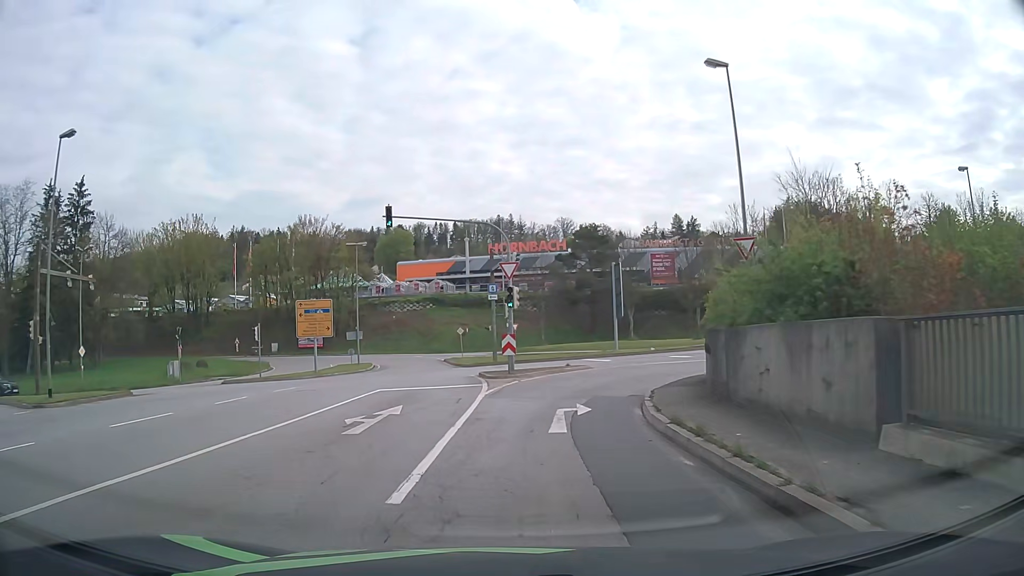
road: primary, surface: asphalt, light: Day
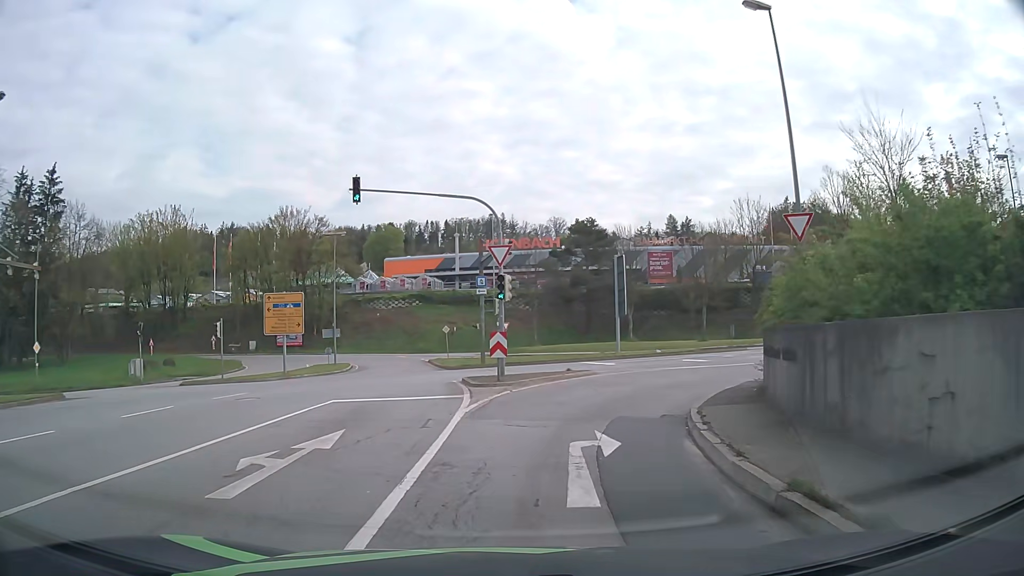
(0.0, +4.7) m; +1°
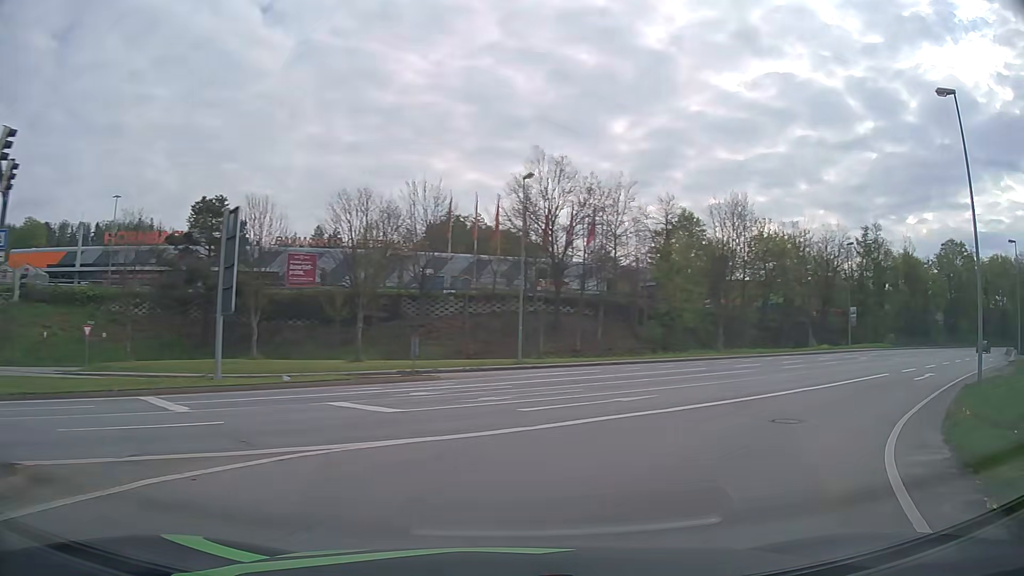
(+3.4, +17.9) m; +30°
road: primary_link
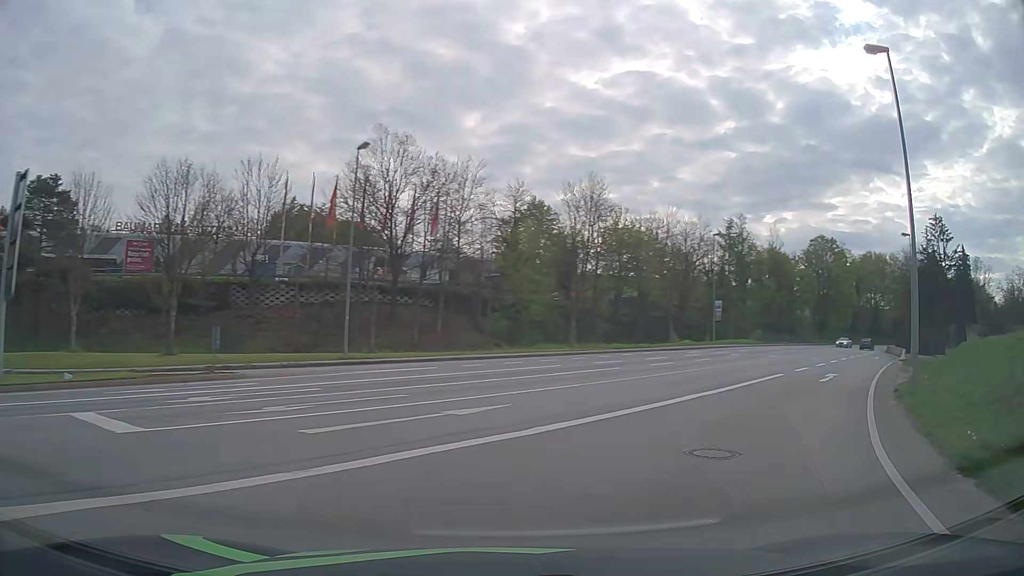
(+0.5, +4.4) m; +13°
